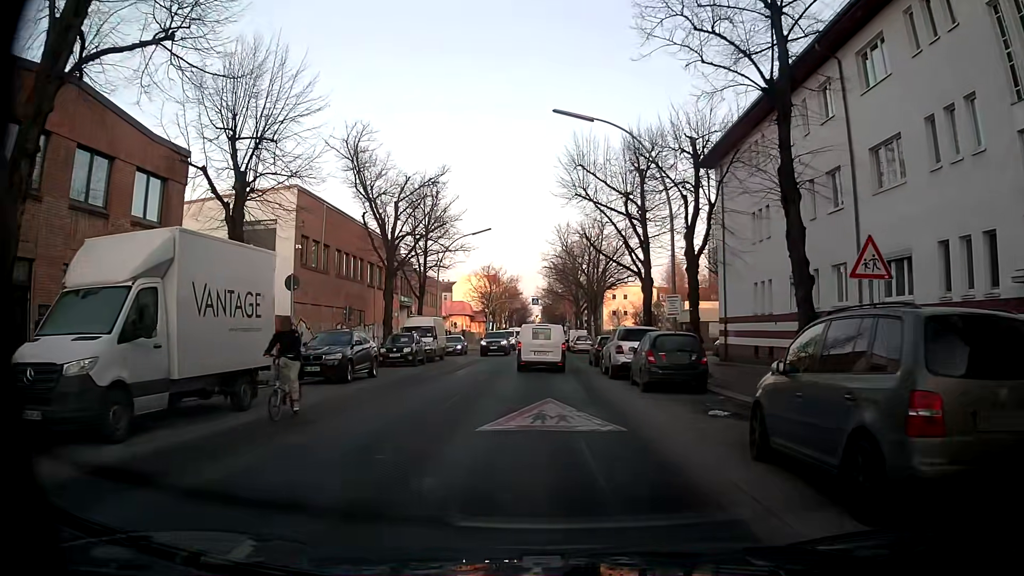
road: tertiary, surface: asphalt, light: Day
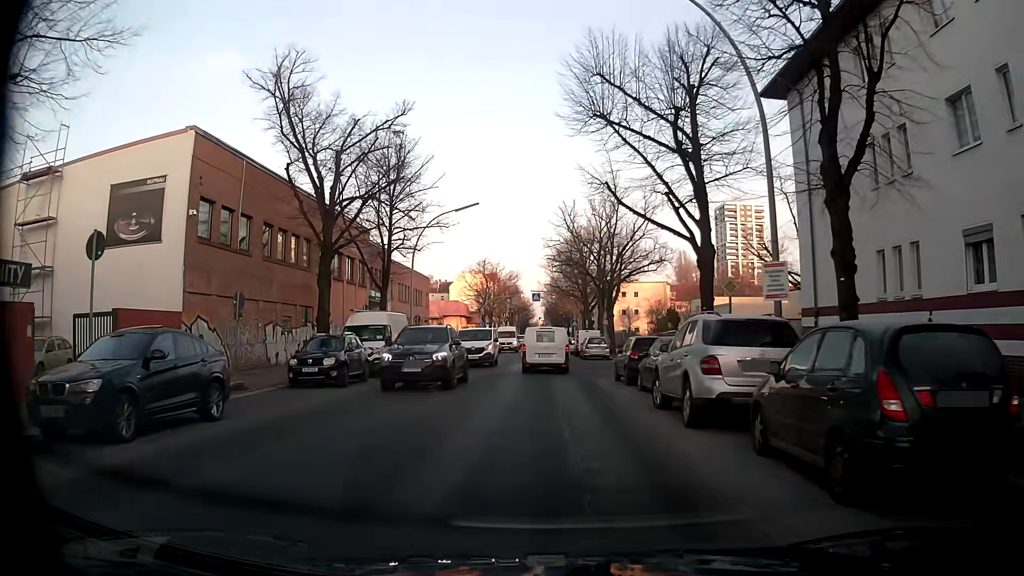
(0.0, +12.0) m; -1°
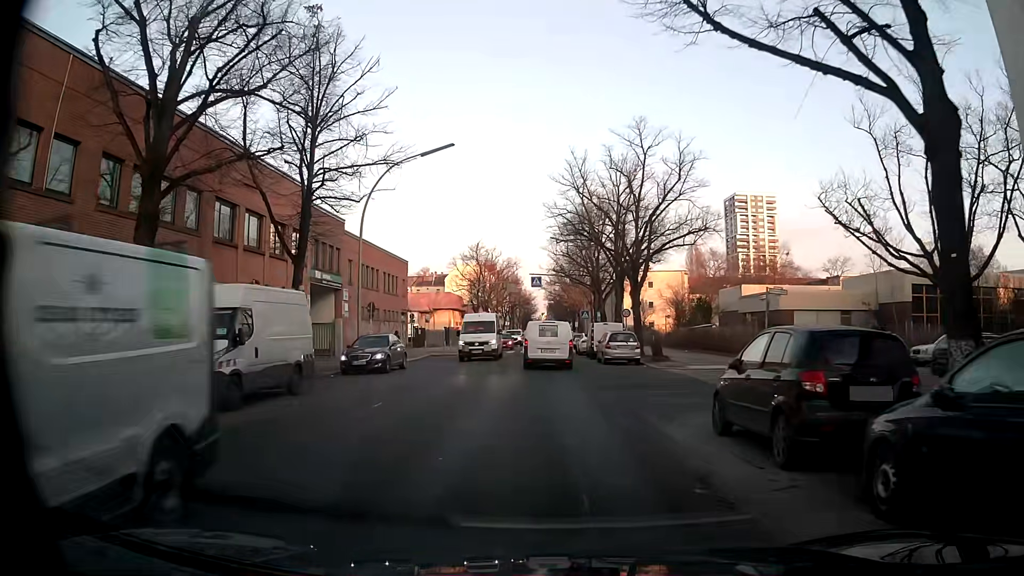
(0.0, +13.5) m; -1°
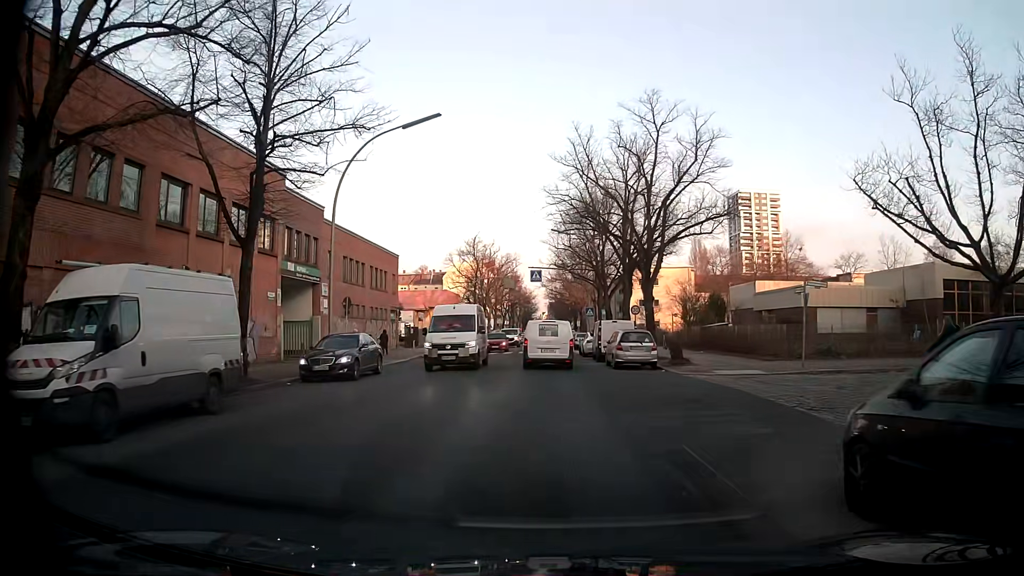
(+0.1, +4.4) m; +1°
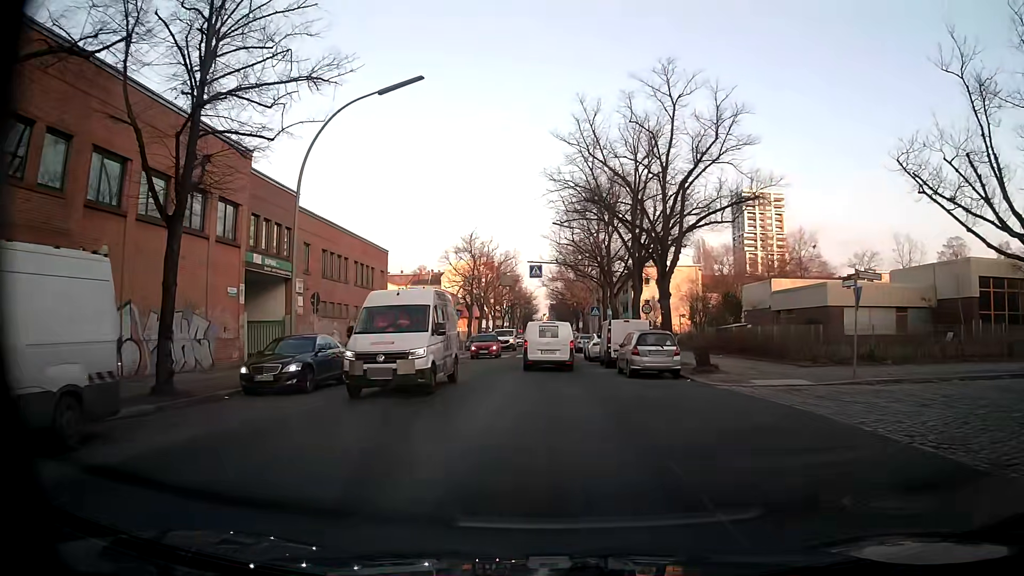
(0.0, +4.4) m; -1°
